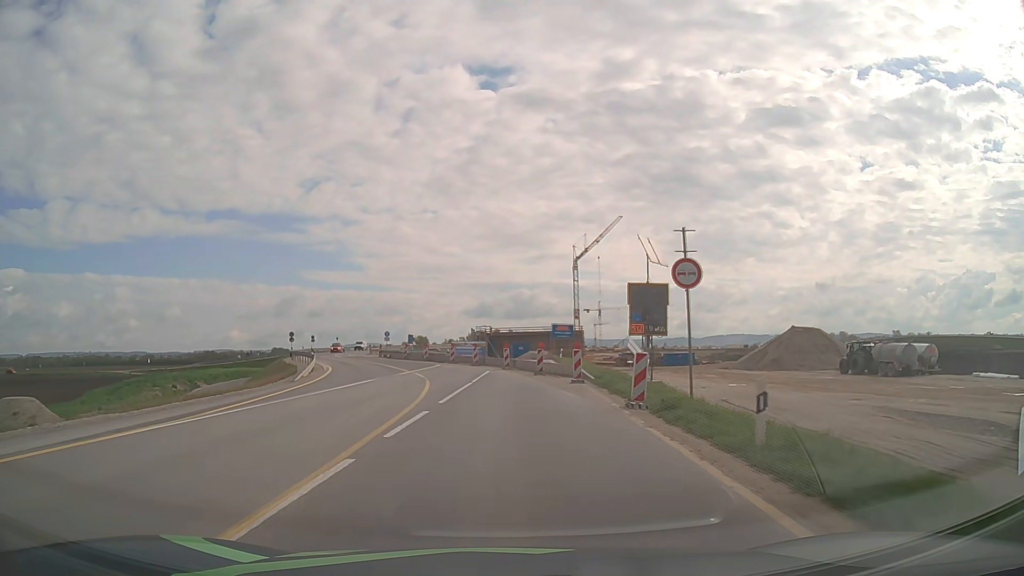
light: Day
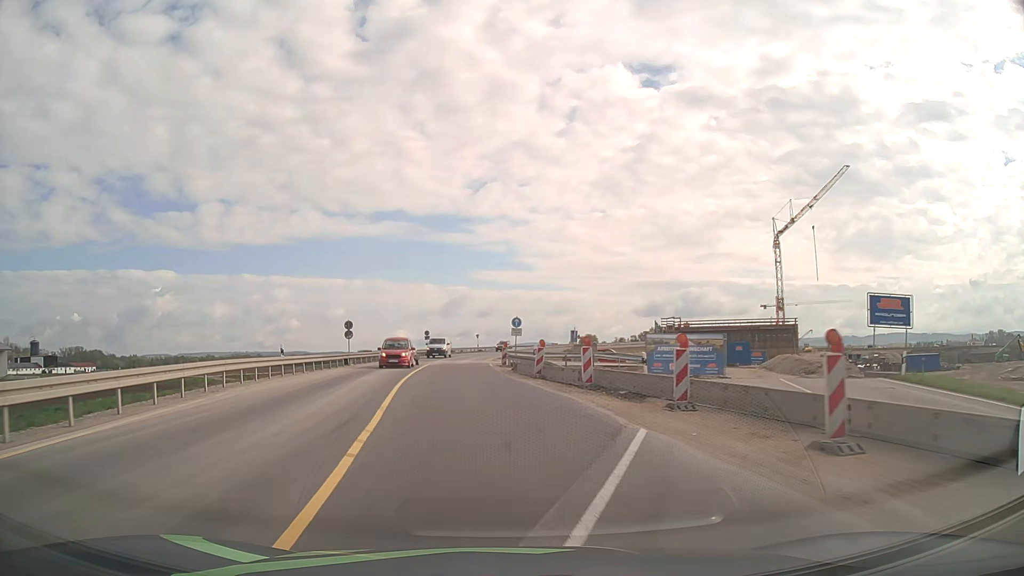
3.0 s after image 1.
(-3.5, +36.3) m; -14°
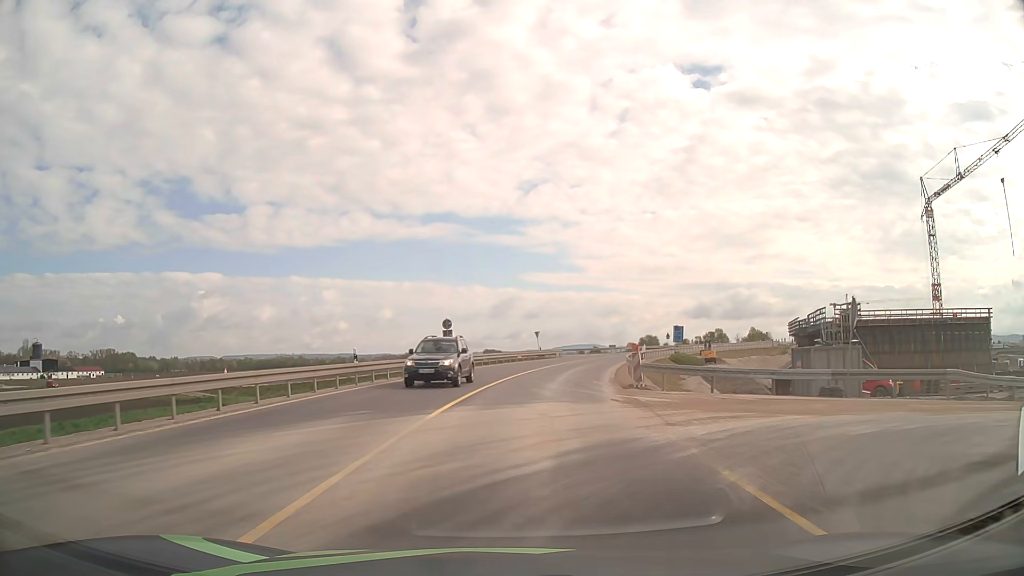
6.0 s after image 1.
(-3.0, +39.8) m; -5°
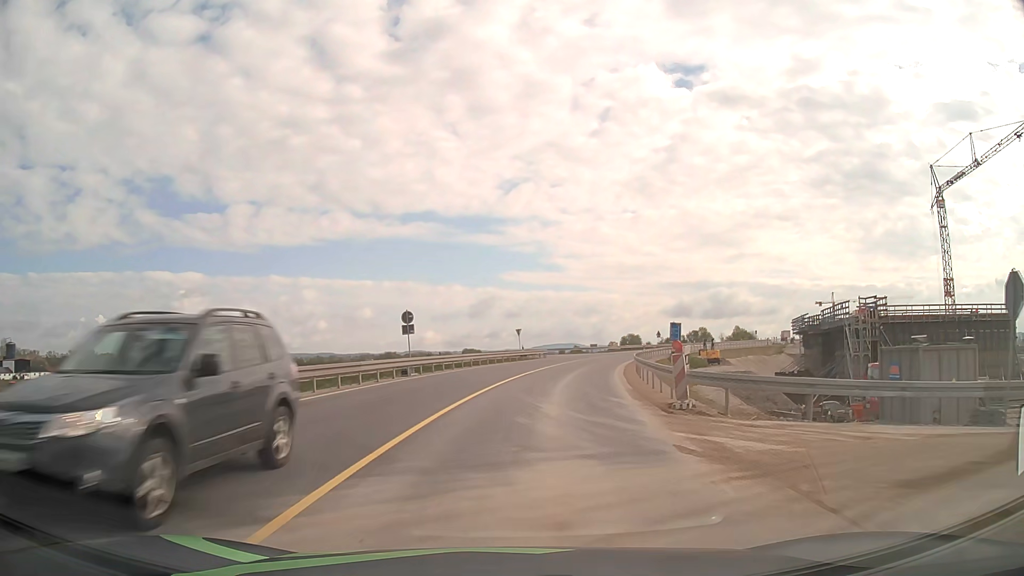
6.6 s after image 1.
(+0.1, +8.3) m; +2°
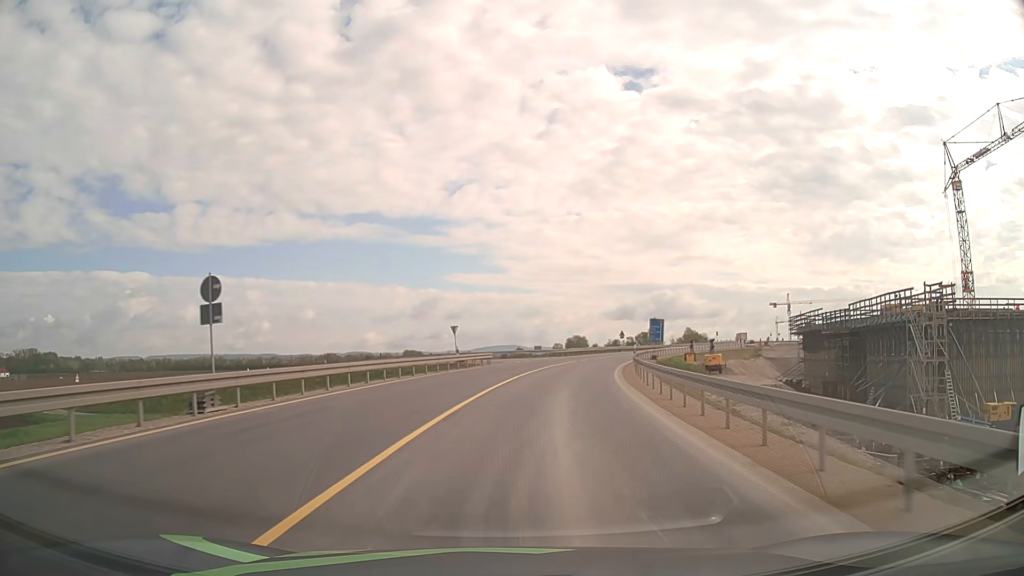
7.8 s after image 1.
(+0.7, +16.7) m; +5°
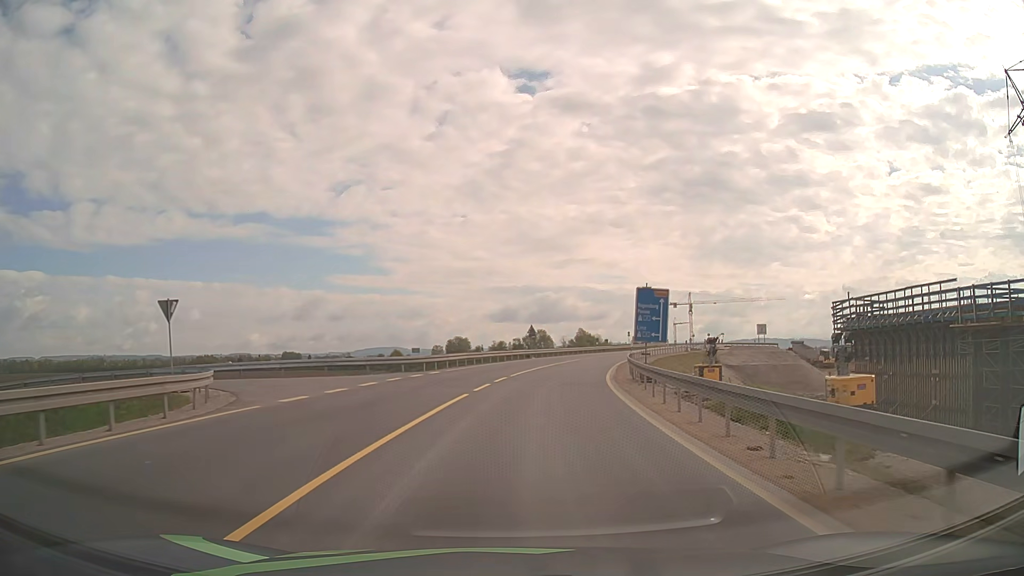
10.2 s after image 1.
(+3.1, +33.5) m; +10°
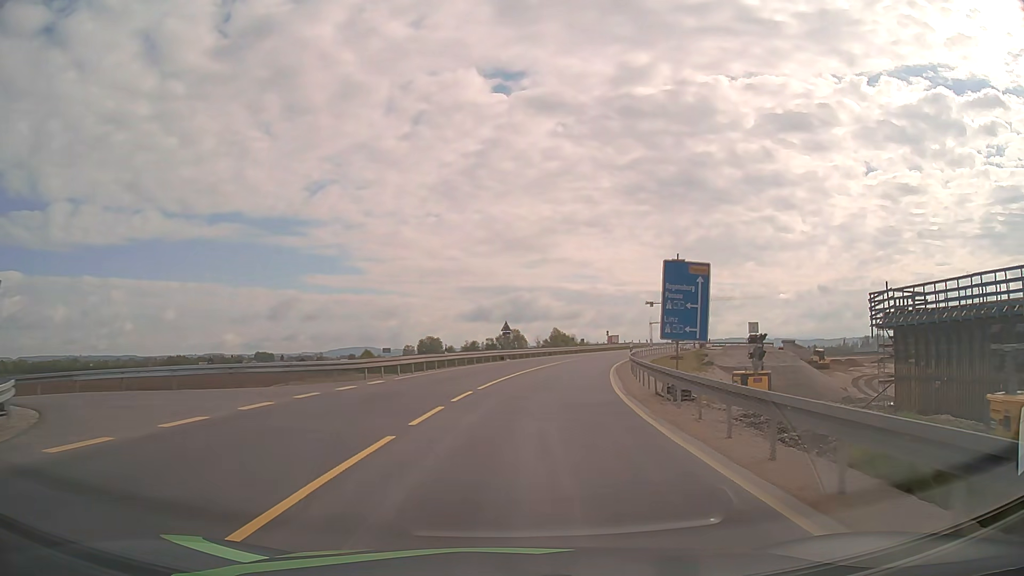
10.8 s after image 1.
(+0.2, +8.3) m; +2°
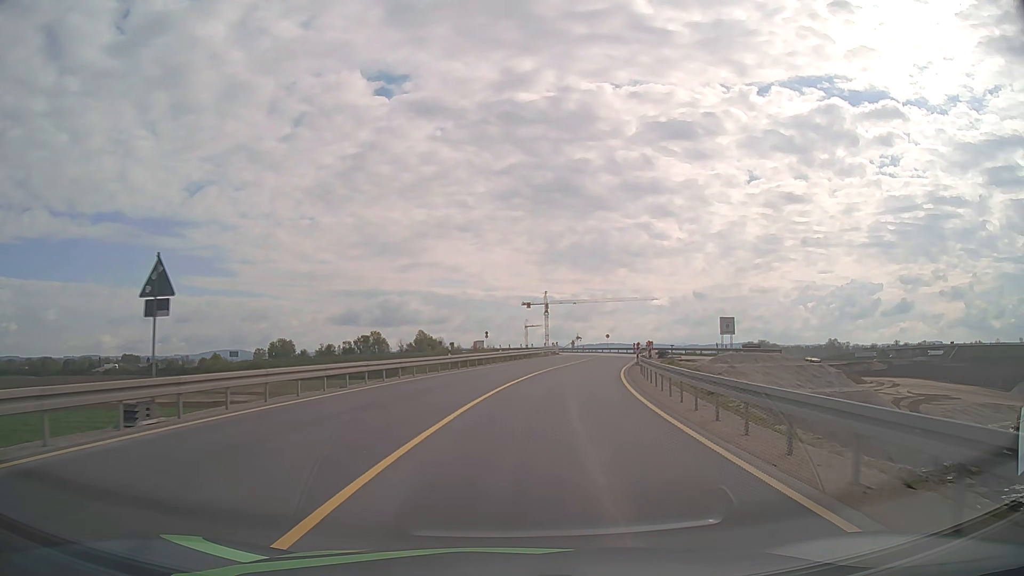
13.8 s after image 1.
(+3.8, +40.2) m; +11°
(0, +10) (+1, +20) (+3, +30) (+5, +40) (+7, +49) (+9, +59) (+12, +69) (+13, +79) (+14, +89) (+13, +99) m
